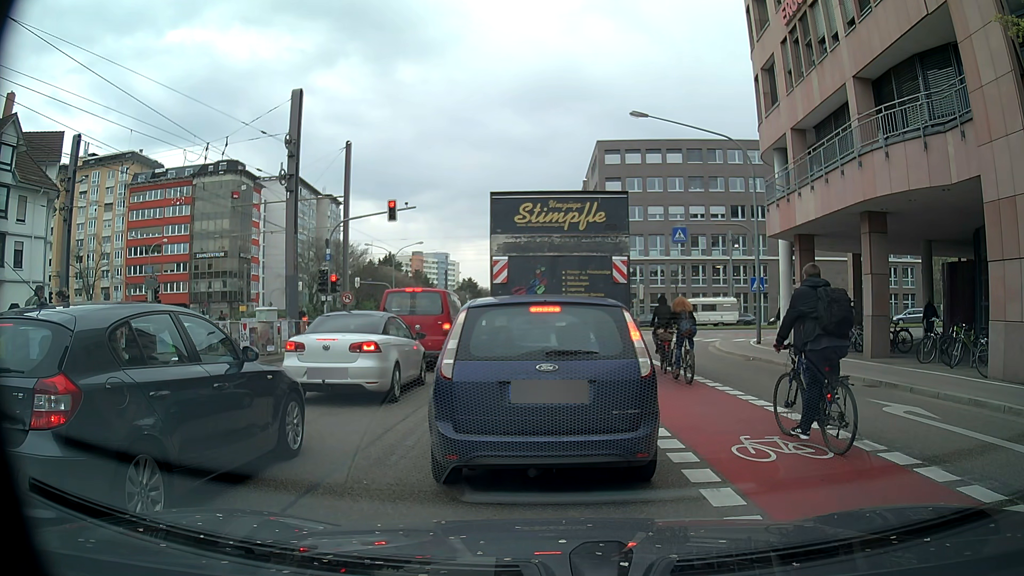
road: secondary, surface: asphalt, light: Day
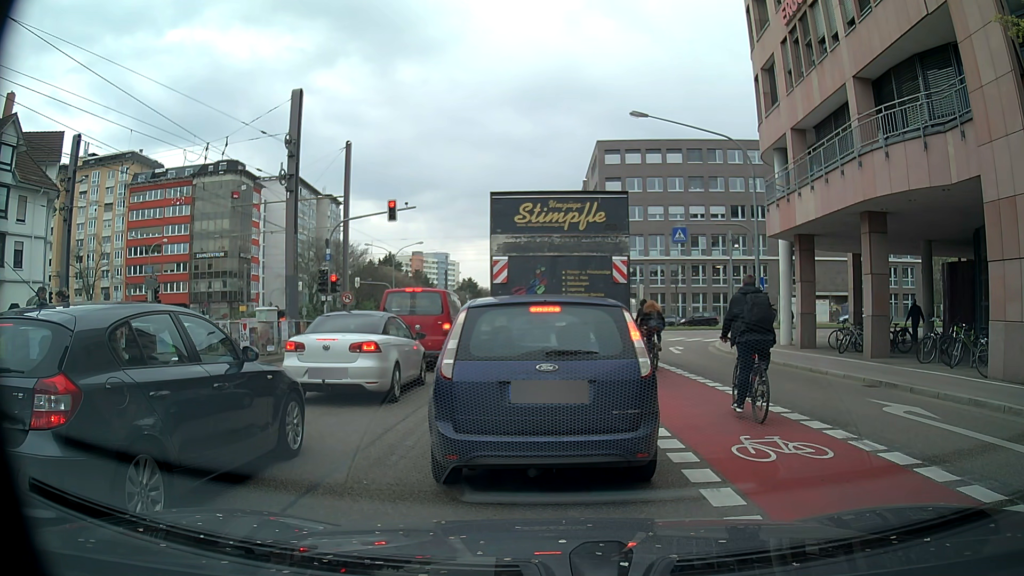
(0.0, 0.0) m; 0°
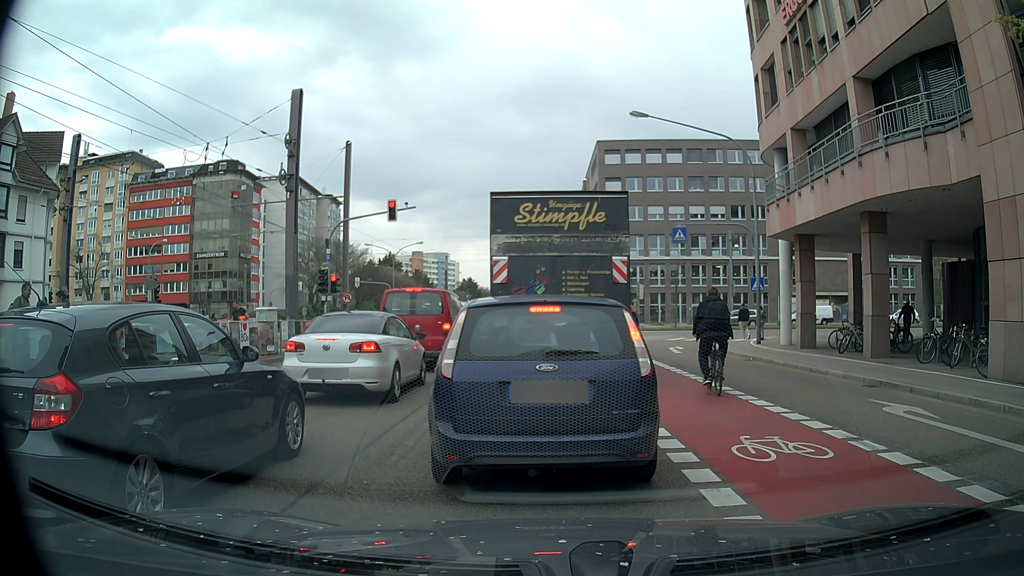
(0.0, 0.0) m; 0°
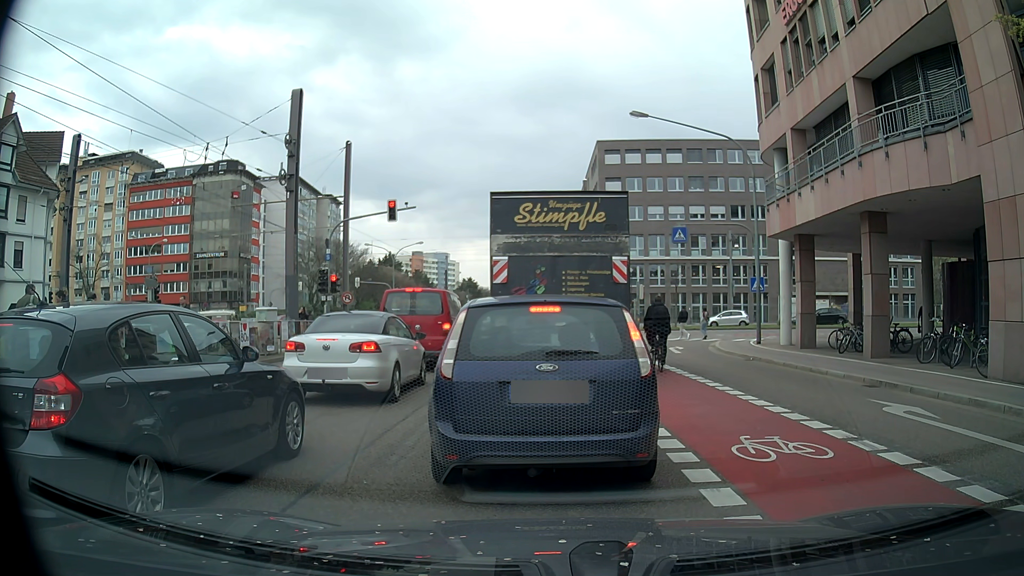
(0.0, 0.0) m; 0°
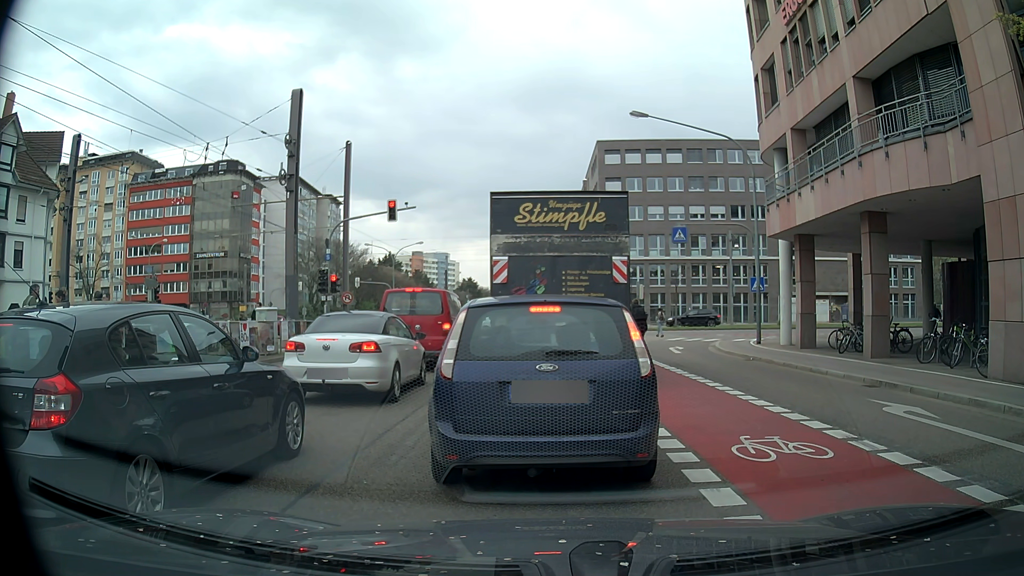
(0.0, 0.0) m; 0°
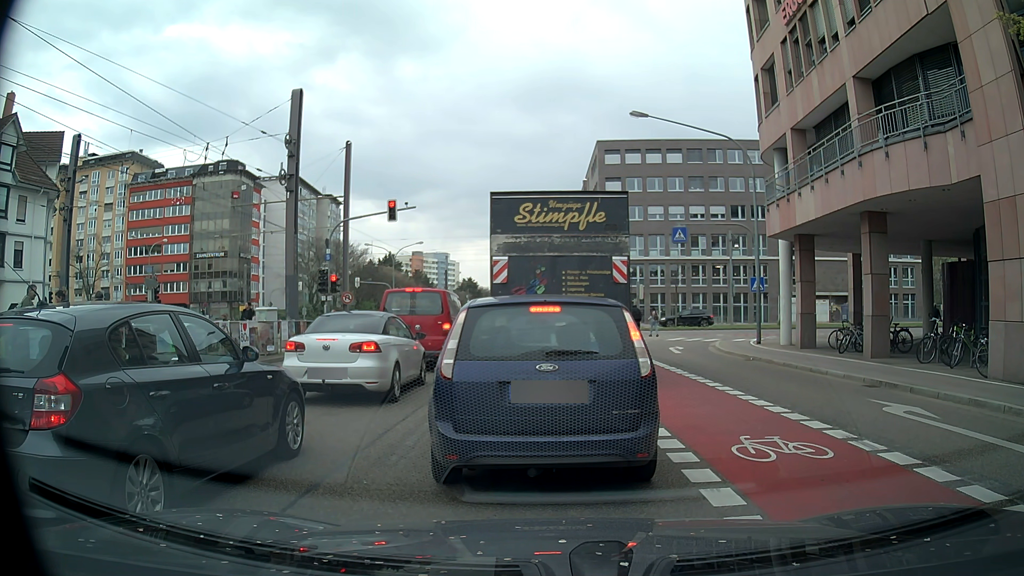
(0.0, 0.0) m; 0°
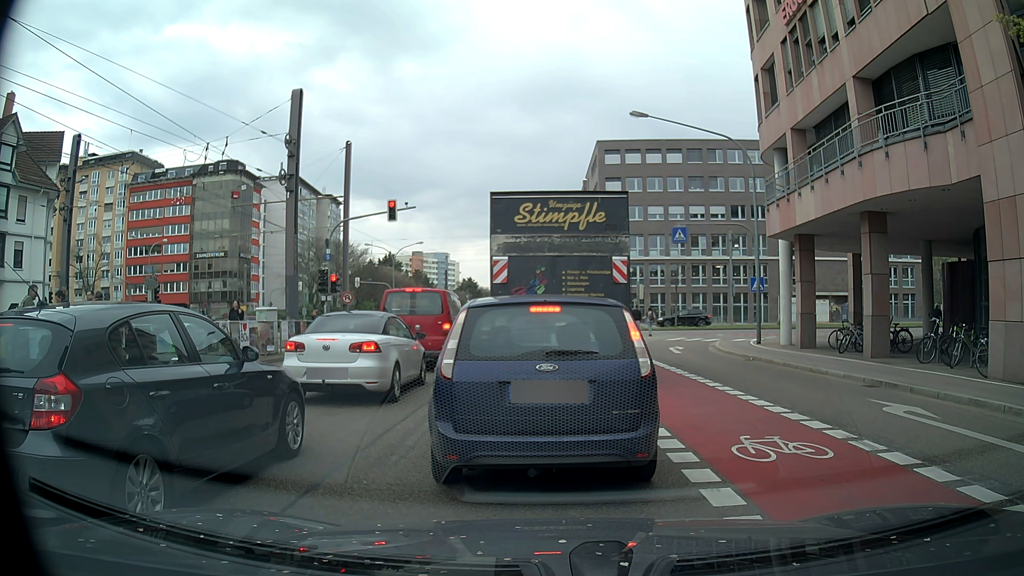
(0.0, 0.0) m; 0°
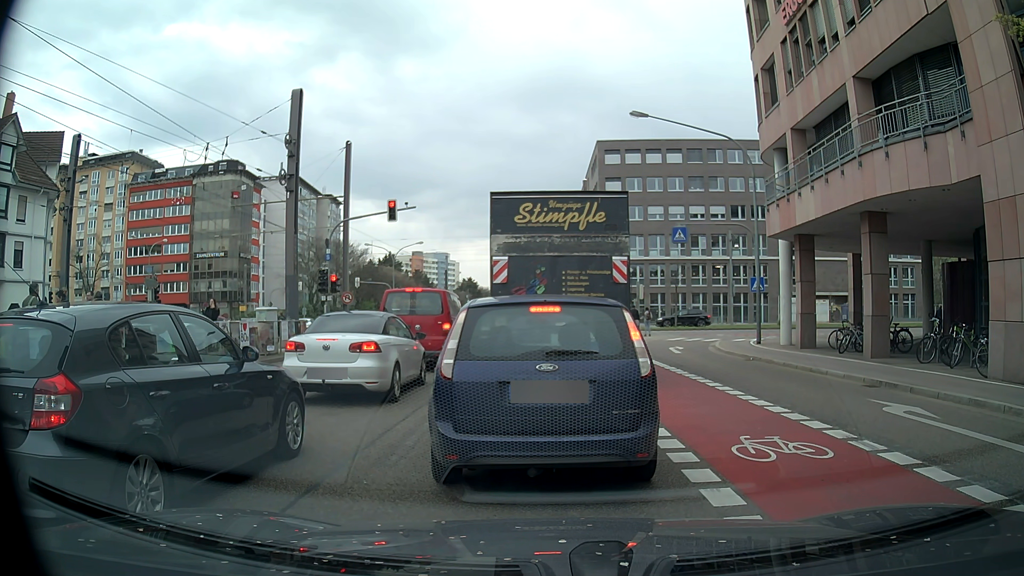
(0.0, 0.0) m; 0°
